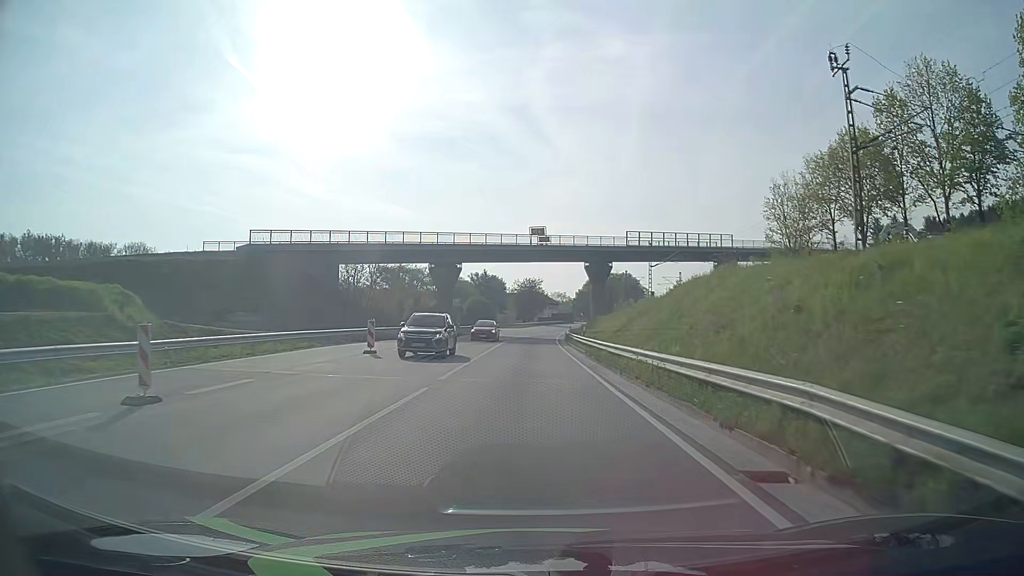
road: primary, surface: asphalt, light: Day
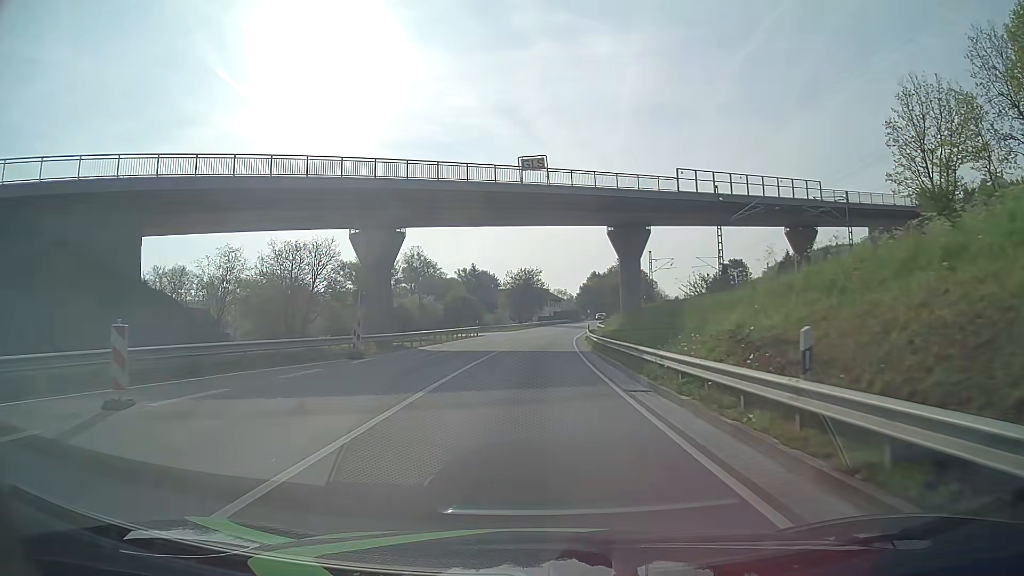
(0.0, +31.9) m; 0°
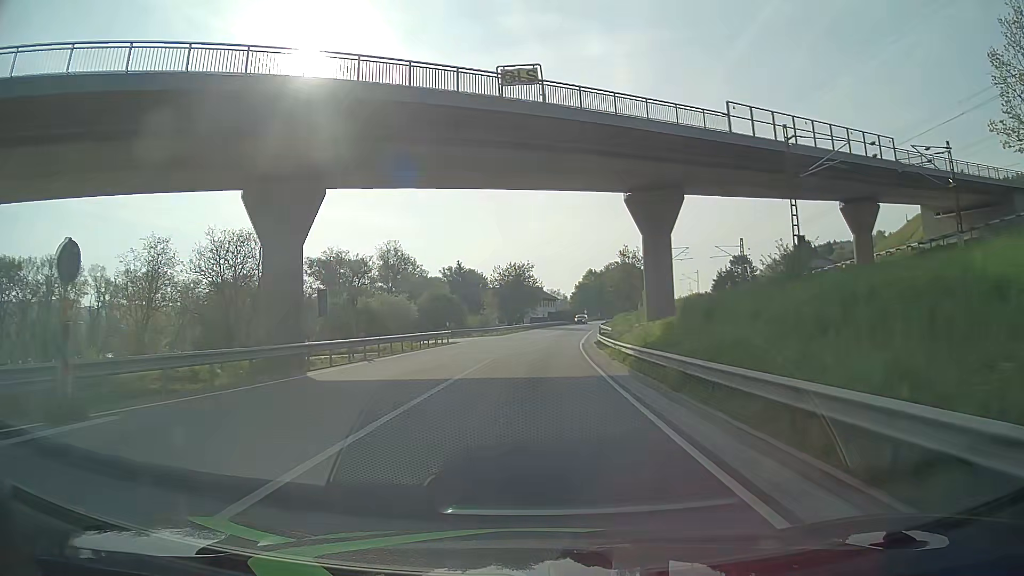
(+0.1, +16.1) m; +1°
(0, +10) (0, +20) (+1, +30) (+1, +40) (+2, +50) (+3, +60) (+4, +70) (+5, +80) (+6, +90) (+7, +100) m
